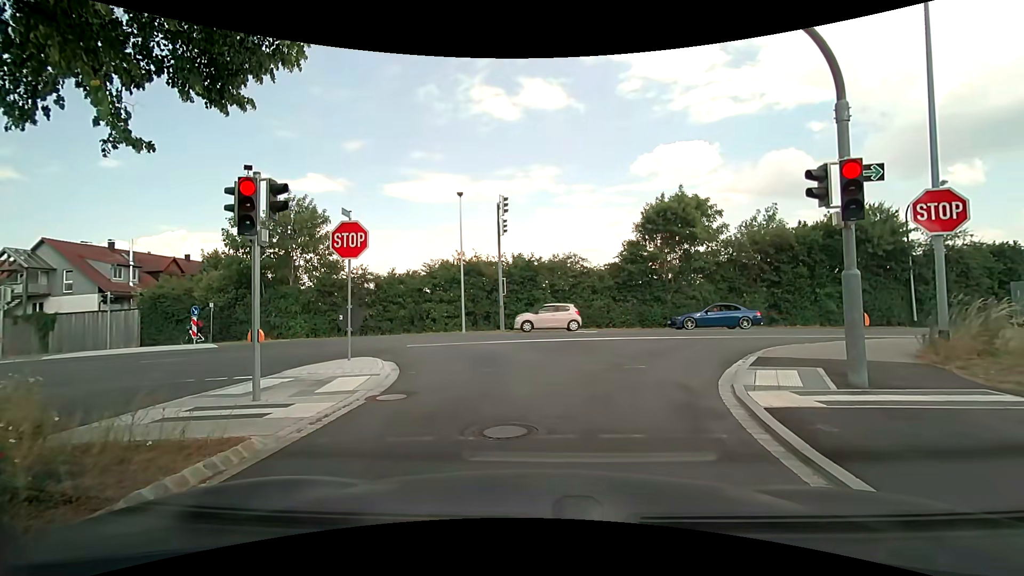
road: residential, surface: asphalt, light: Day
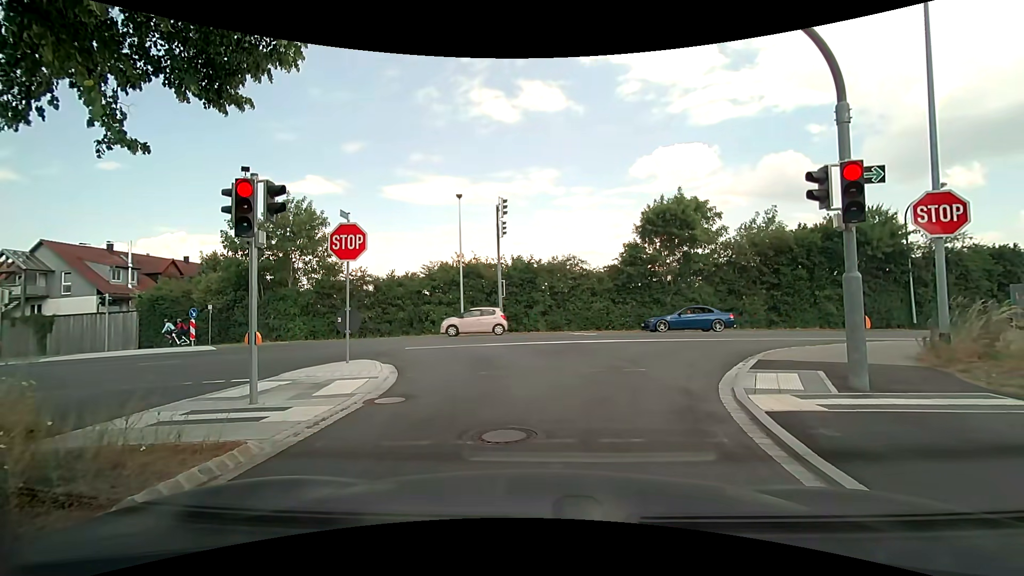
(0.0, +0.1) m; 0°
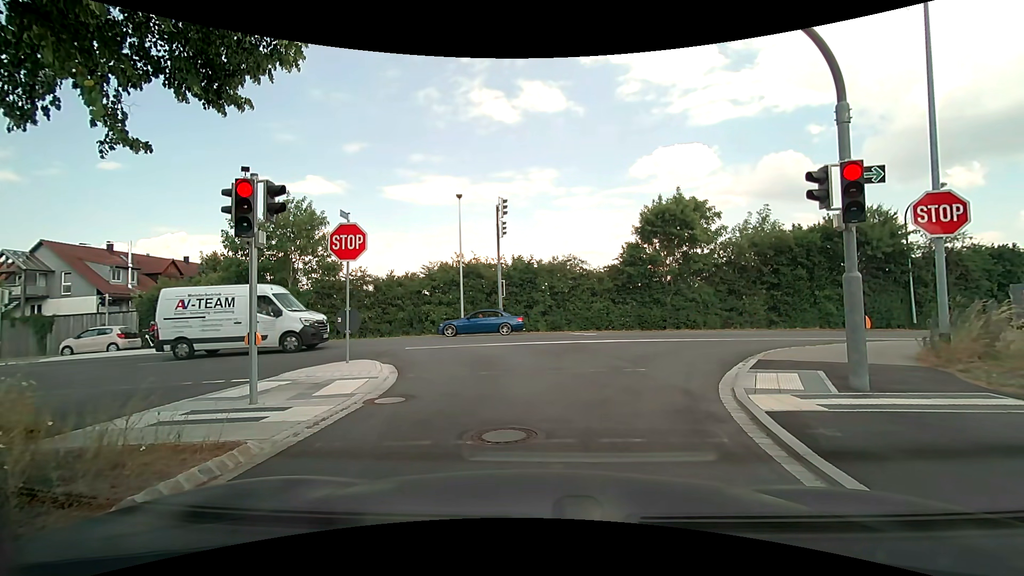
(0.0, +0.1) m; 0°
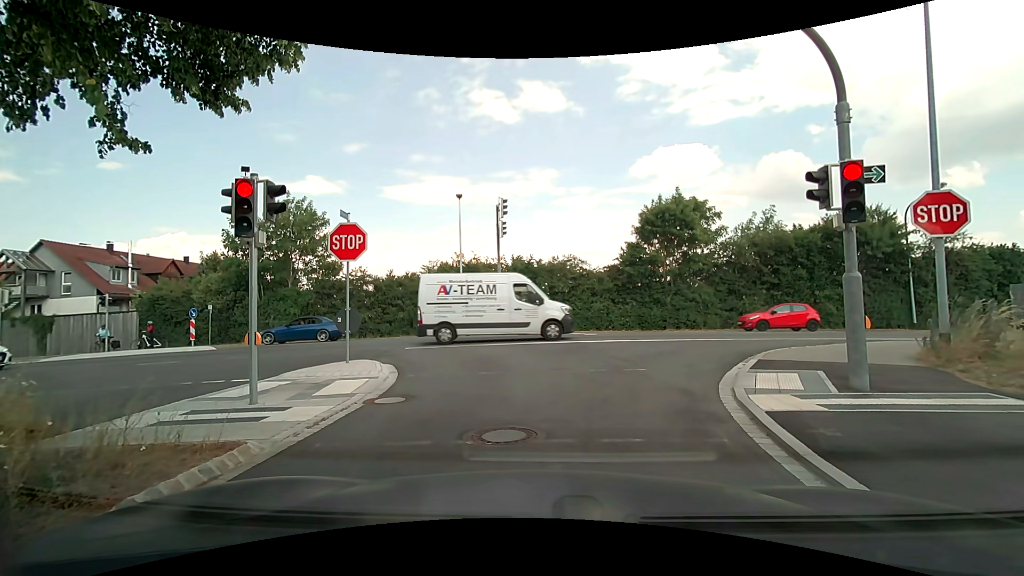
(0.0, 0.0) m; 0°
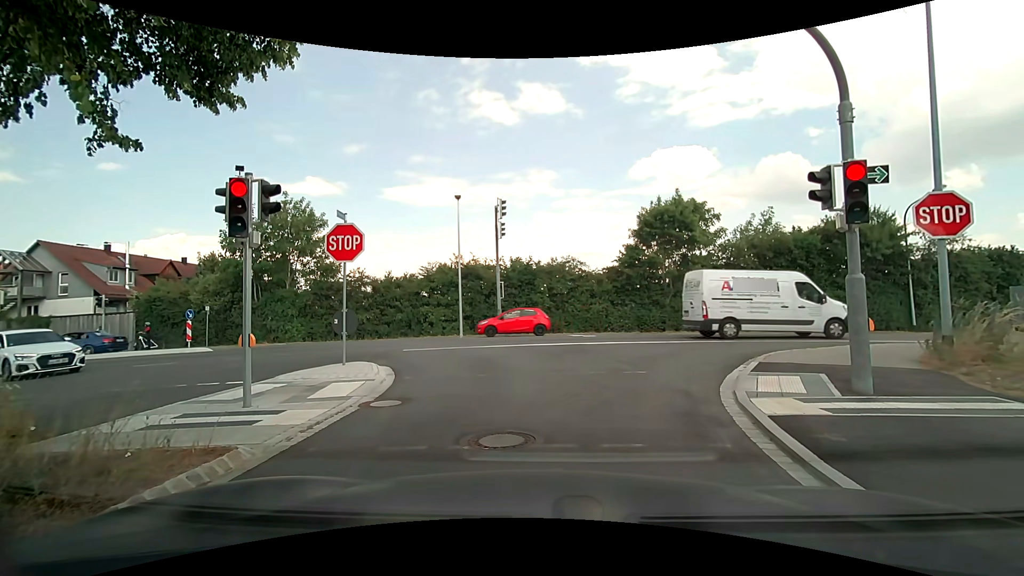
(0.0, +0.1) m; 0°
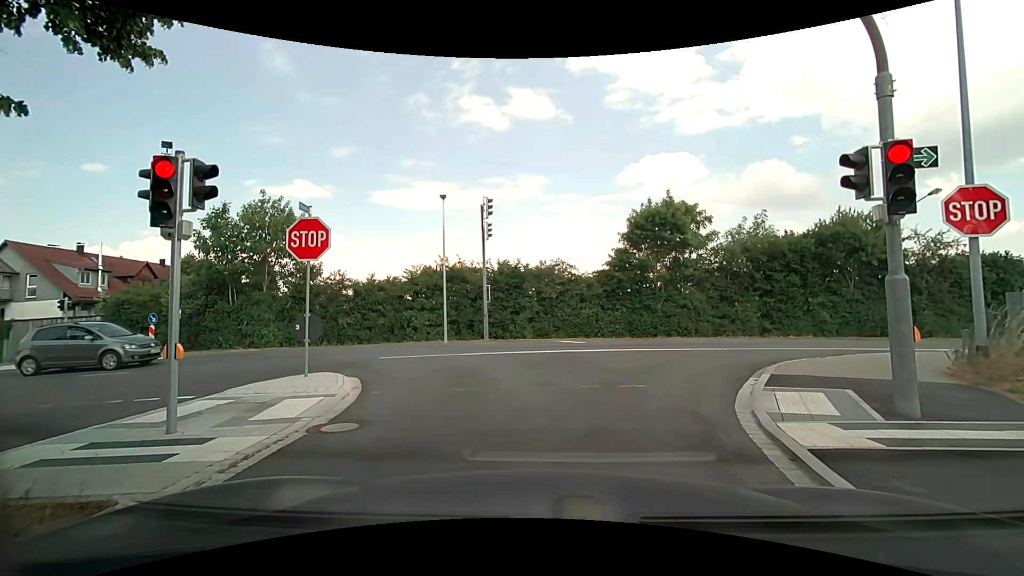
(0.0, +1.2) m; 0°
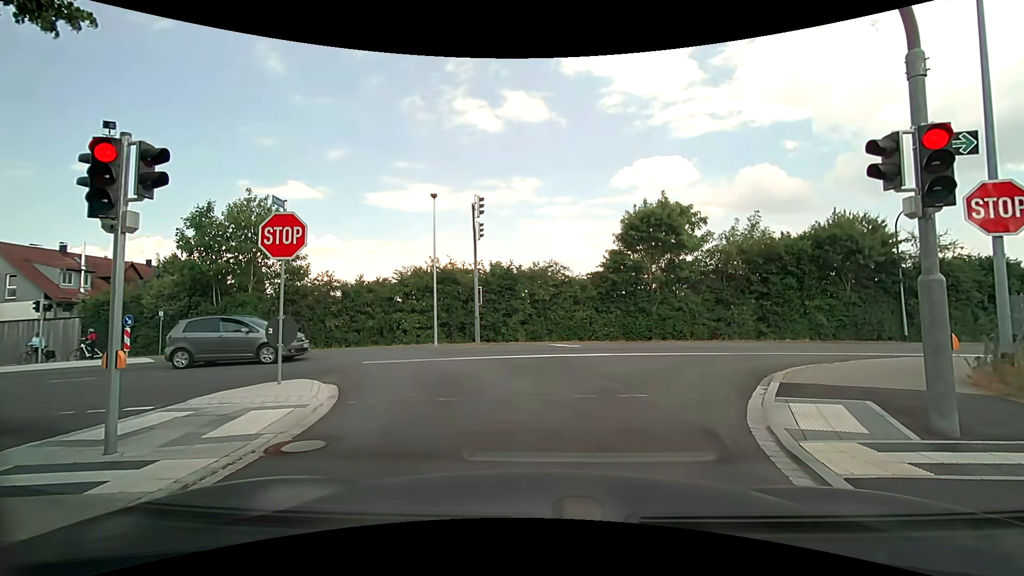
(0.0, +0.7) m; 0°
